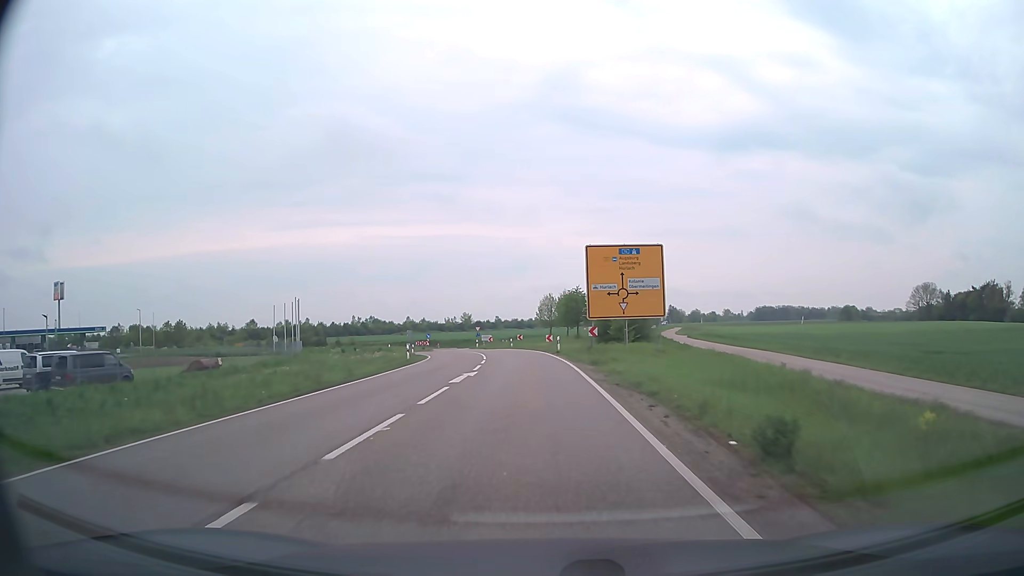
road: secondary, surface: asphalt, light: Day
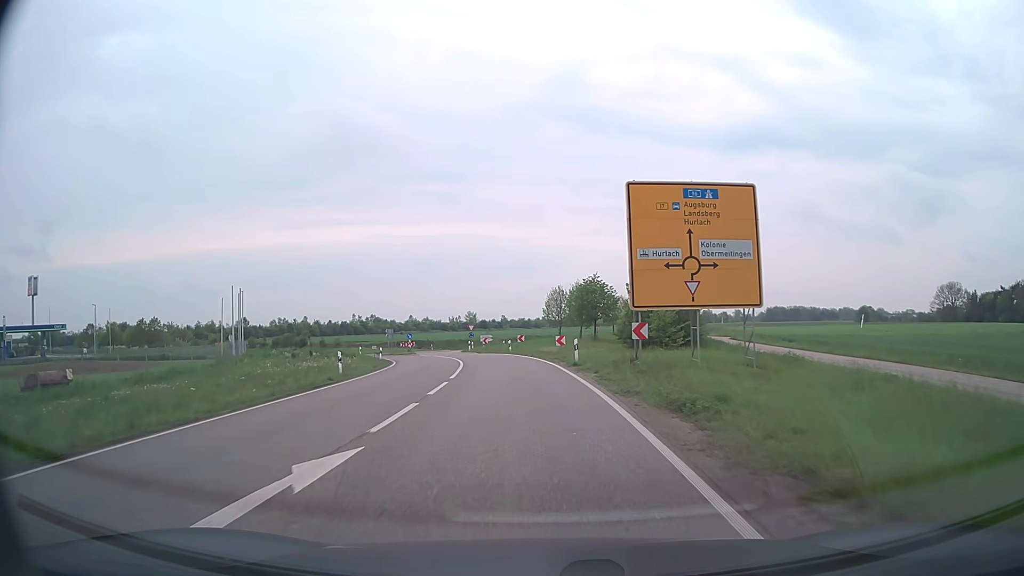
(0.0, +15.5) m; -1°
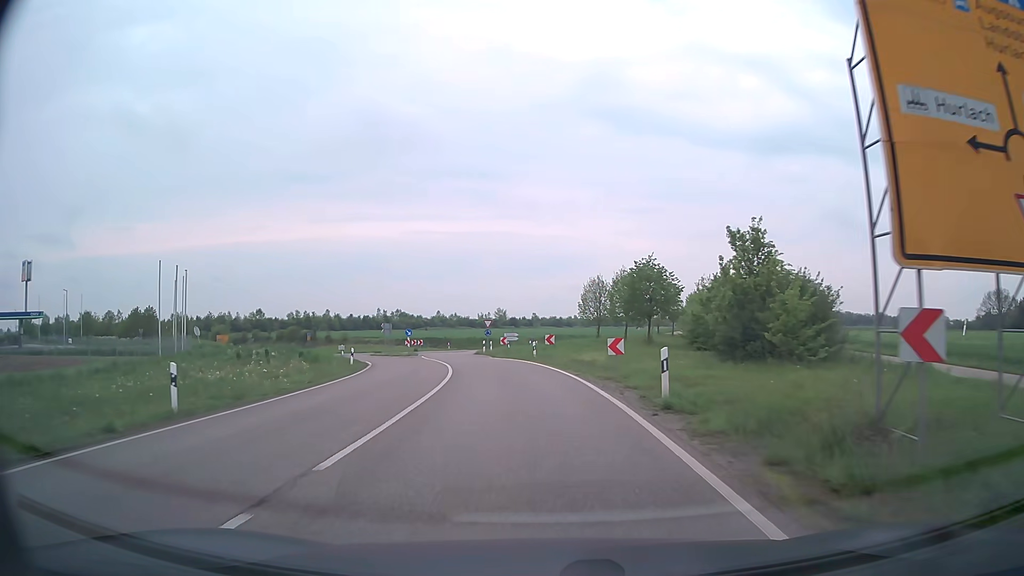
(-0.3, +14.7) m; -3°
(0, +10) (-1, +20) (-2, +30) (-4, +40) (-6, +49) (-7, +59) (-7, +69) (-5, +79) (-2, +89) (+3, +97) m
